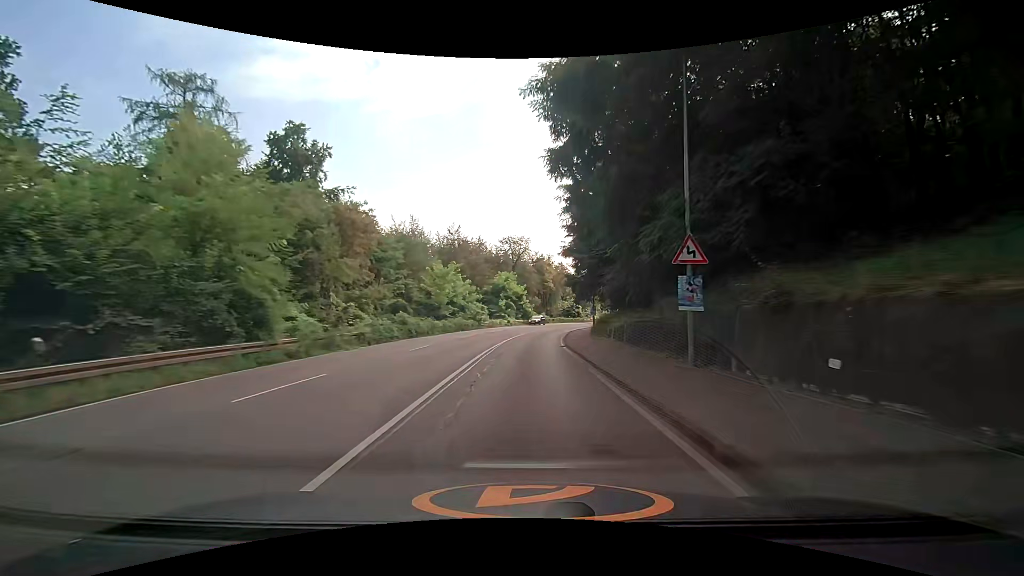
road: secondary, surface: asphalt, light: Day
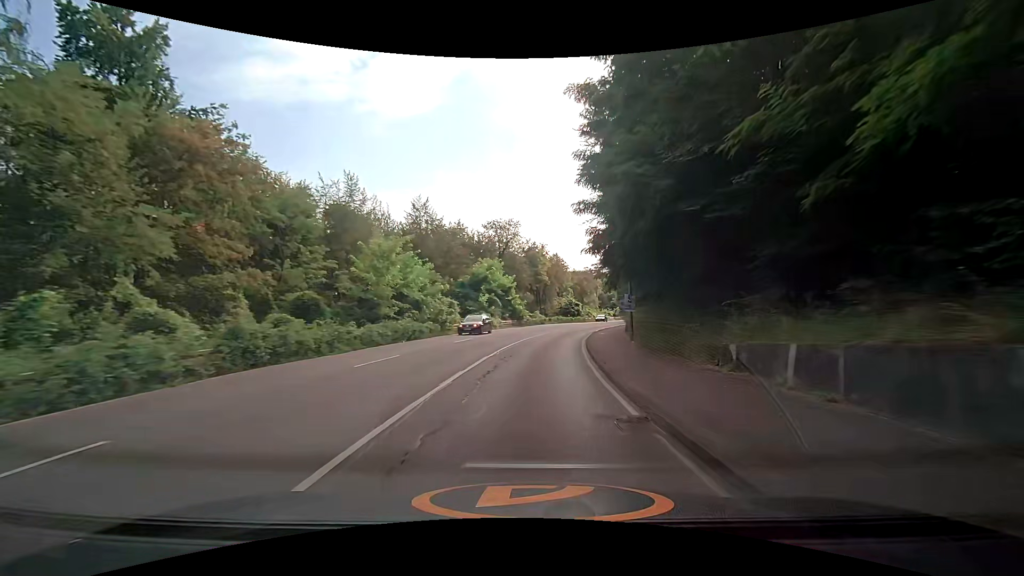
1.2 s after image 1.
(0.0, +18.2) m; 0°
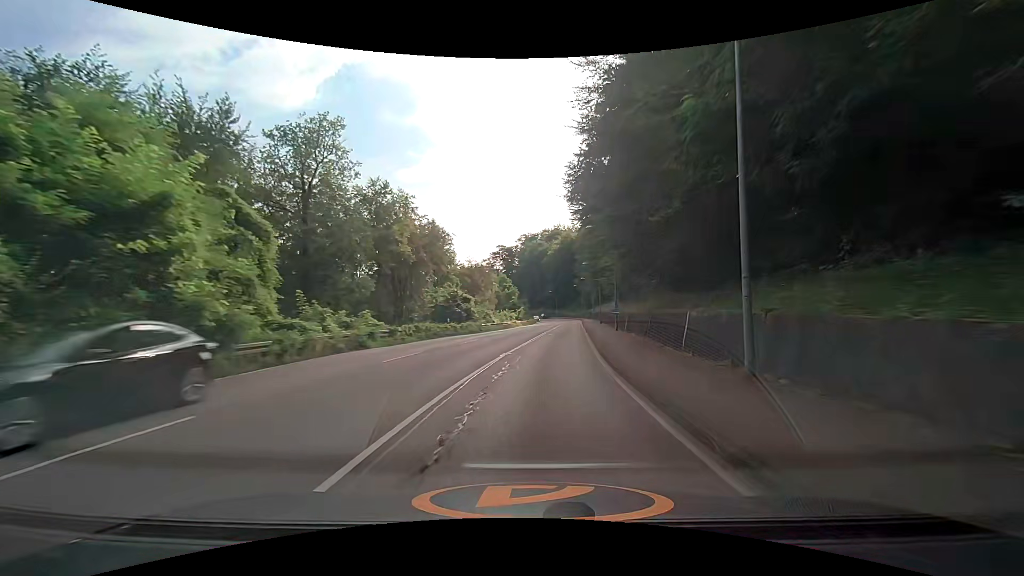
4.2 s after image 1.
(+4.3, +45.2) m; +13°
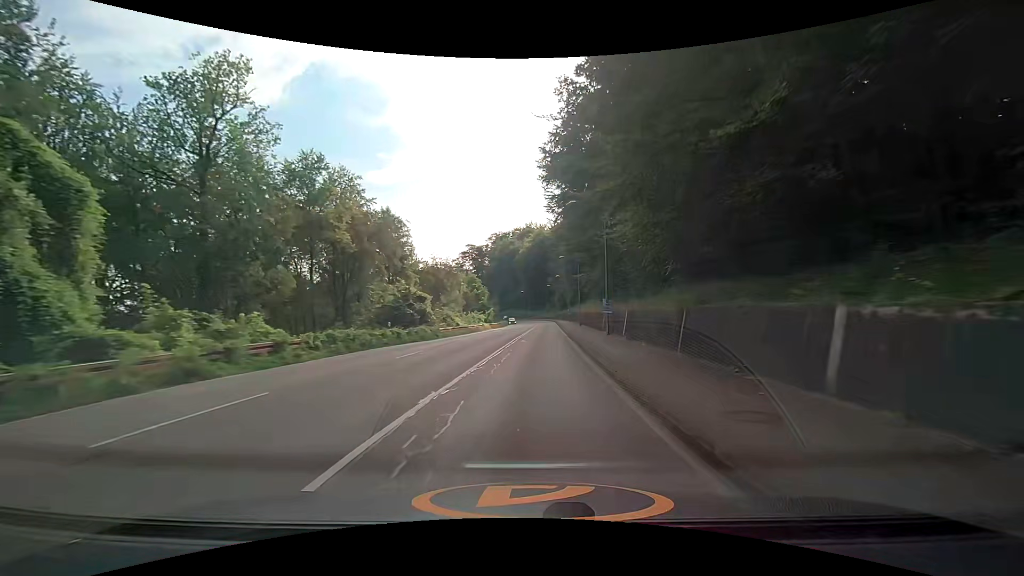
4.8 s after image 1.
(+0.3, +9.1) m; +3°
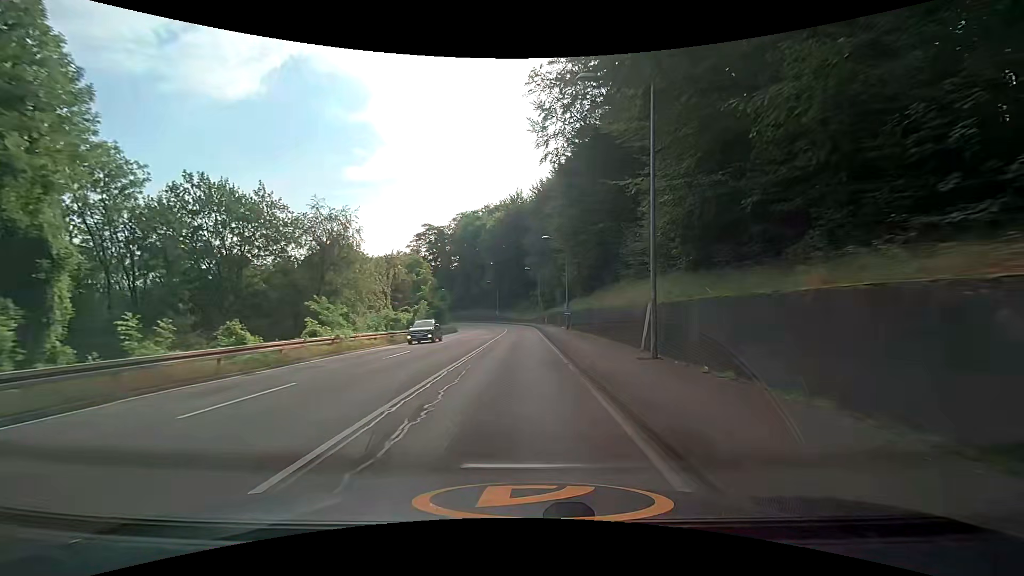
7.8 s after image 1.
(+2.1, +45.6) m; +3°
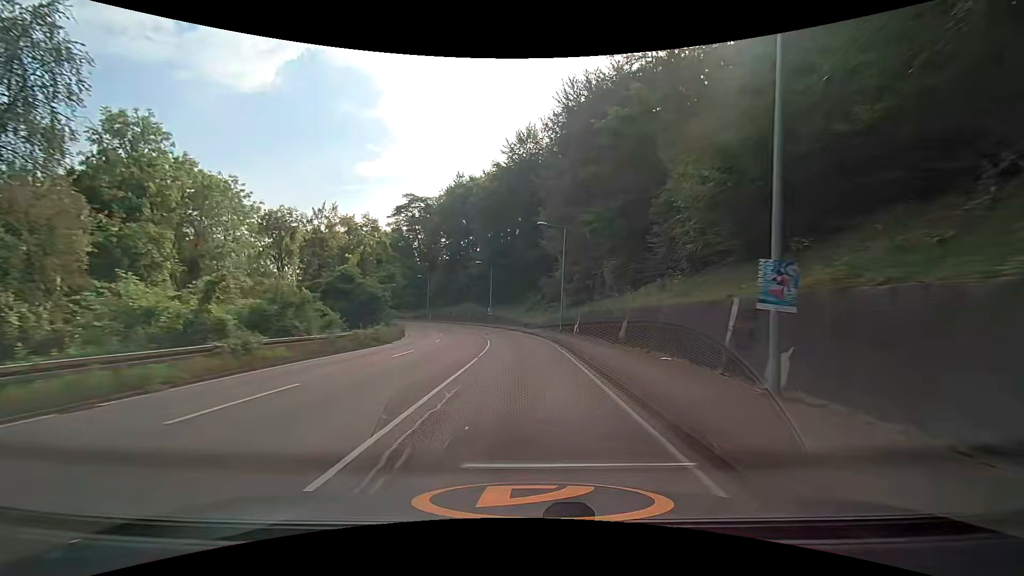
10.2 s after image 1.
(-0.6, +36.4) m; -1°
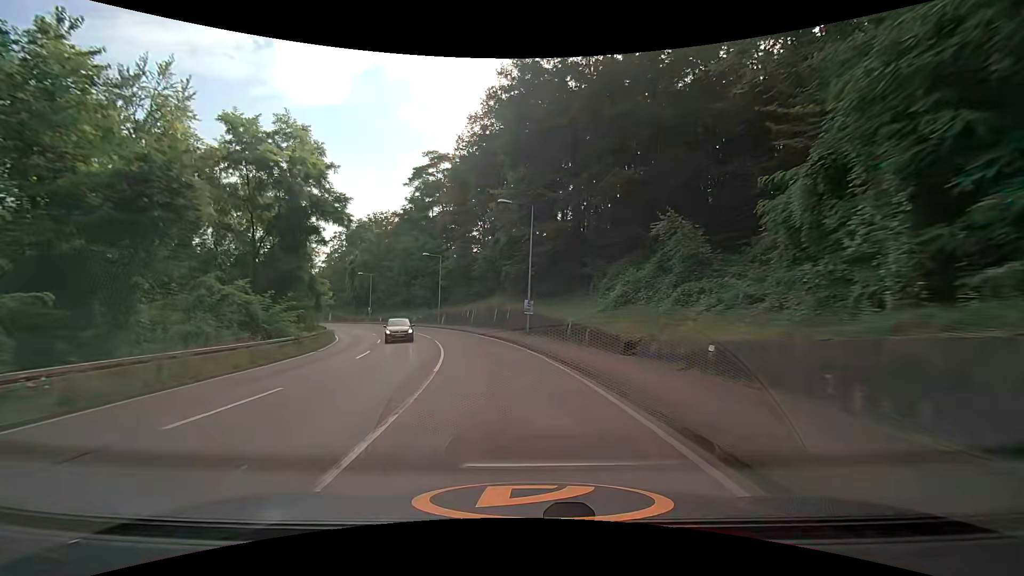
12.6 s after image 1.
(-0.9, +36.4) m; -6°
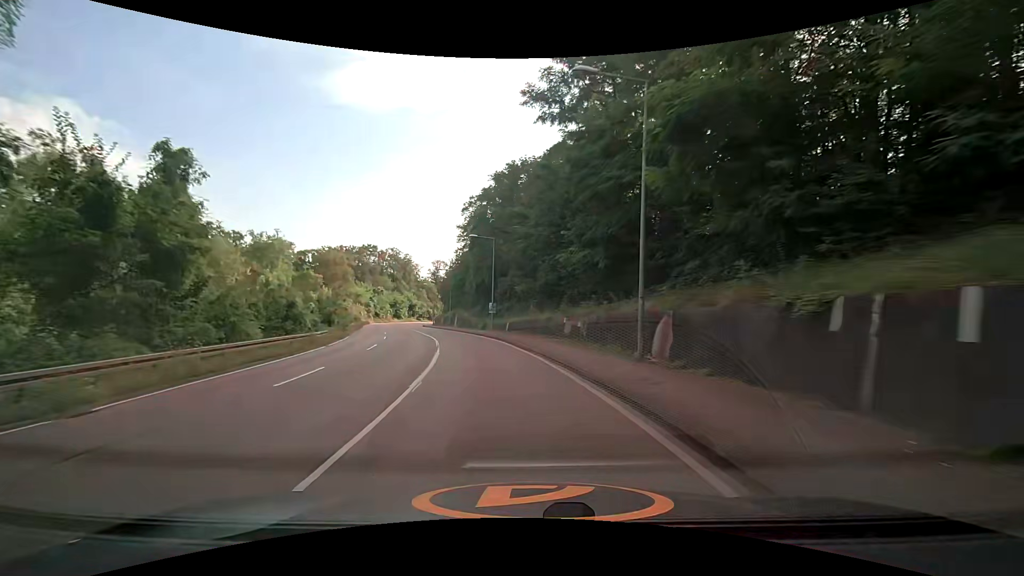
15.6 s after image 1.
(-7.9, +44.6) m; -21°
(0, +10) (-2, +20) (-3, +30) (-6, +39) (-9, +49) (-12, +59) (-15, +68) (-18, +78) (-20, +87) (-23, +97) m
